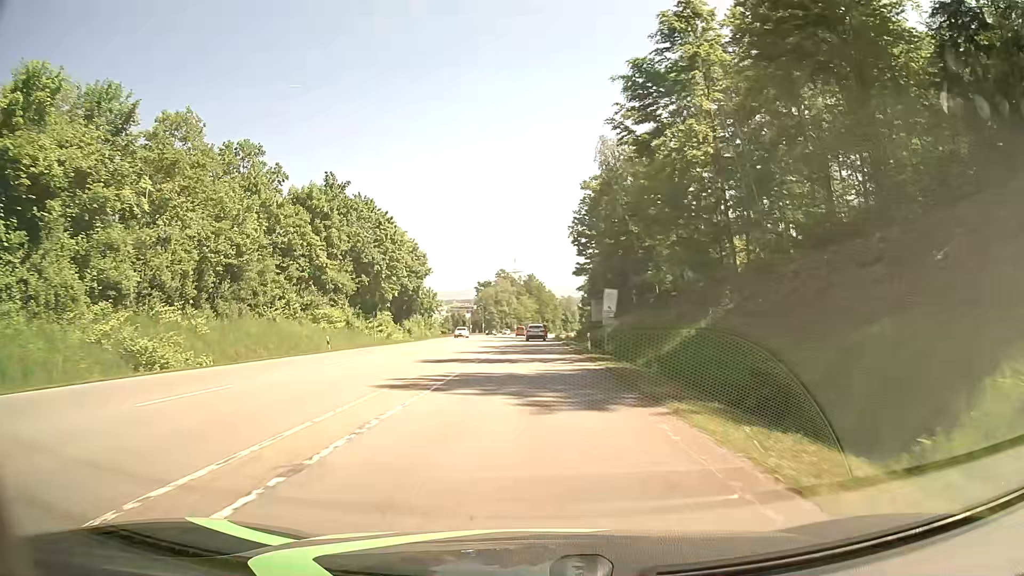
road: secondary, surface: asphalt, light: Day
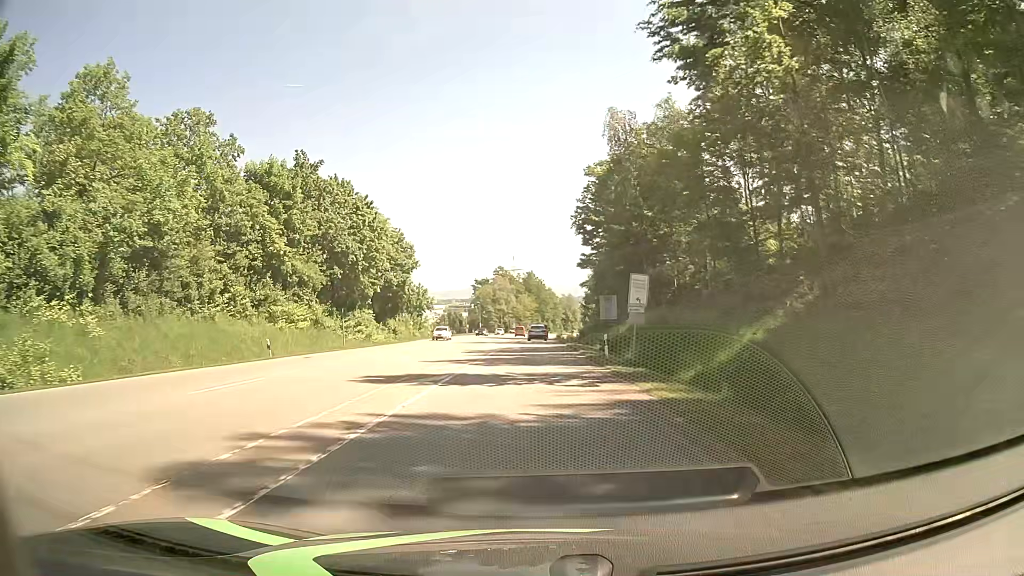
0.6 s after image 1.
(0.0, +9.2) m; 0°
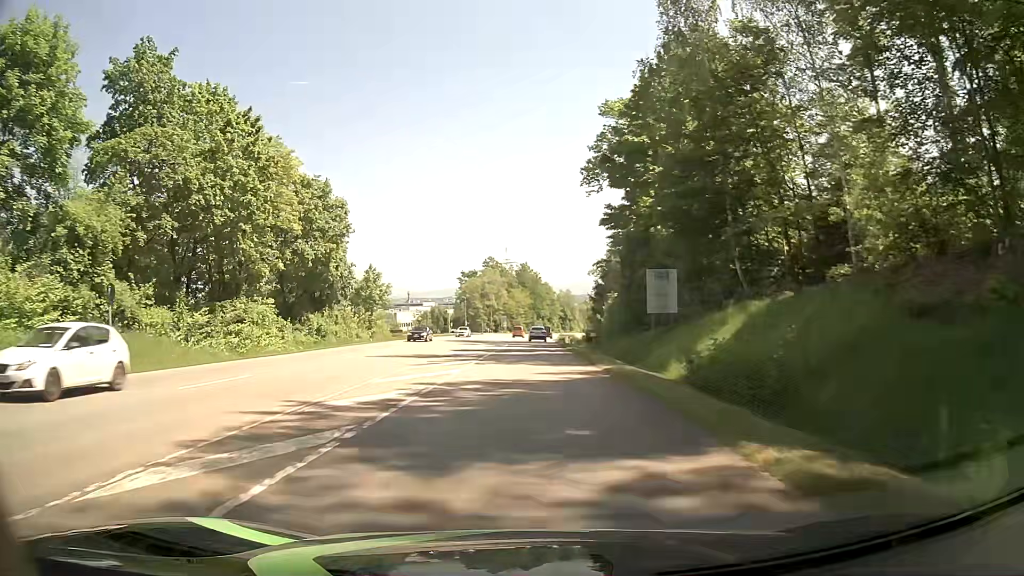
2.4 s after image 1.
(+0.2, +27.6) m; +1°
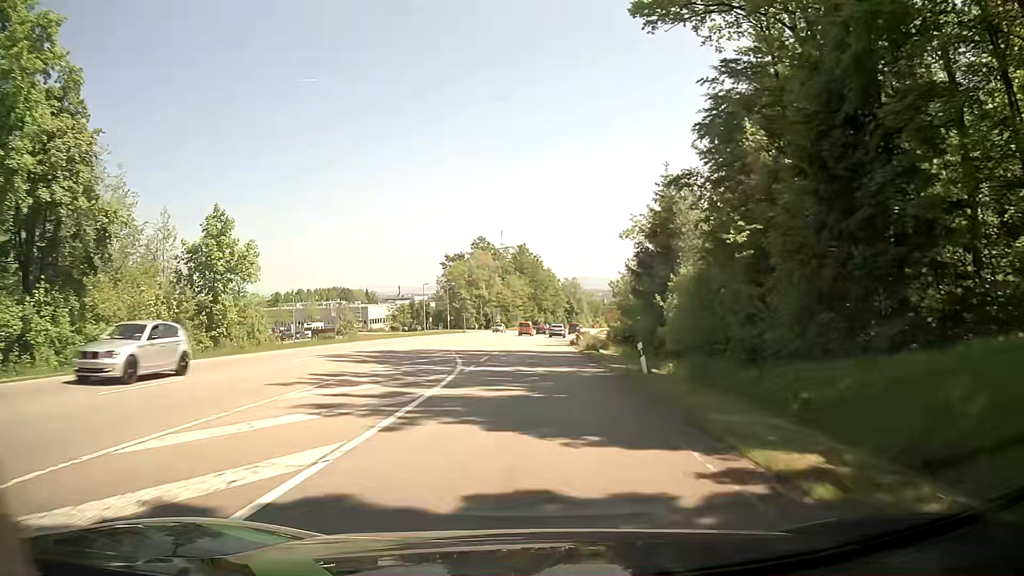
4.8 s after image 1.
(0.0, +36.7) m; 0°
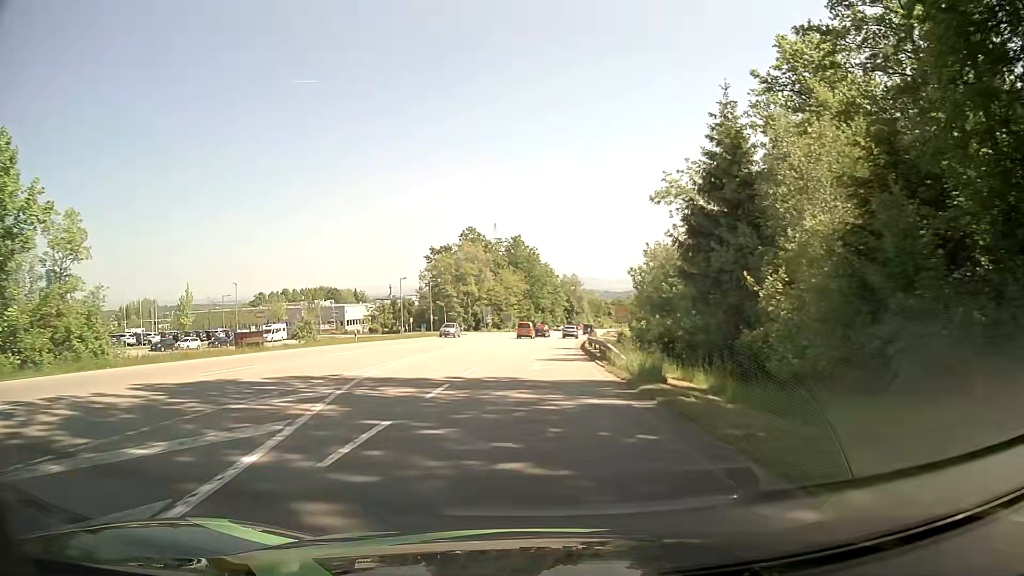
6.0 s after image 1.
(-0.1, +18.4) m; 0°
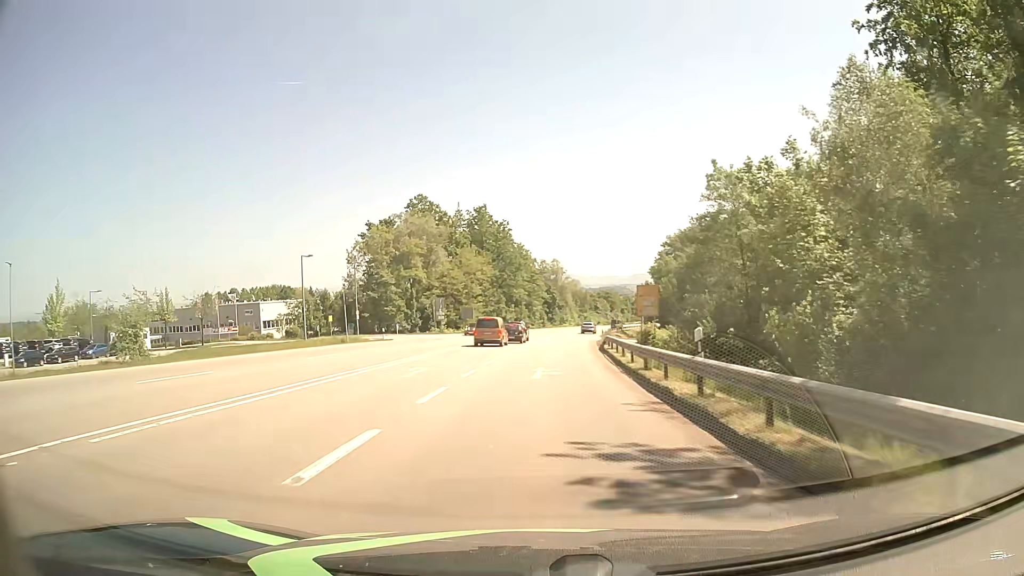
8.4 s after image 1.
(+0.5, +36.6) m; +2°
(0, +10) (0, +20) (+1, +30) (+1, +40) (+2, +50) (+3, +60) (+4, +70) (+5, +80) (+7, +90) (+8, +100) m
